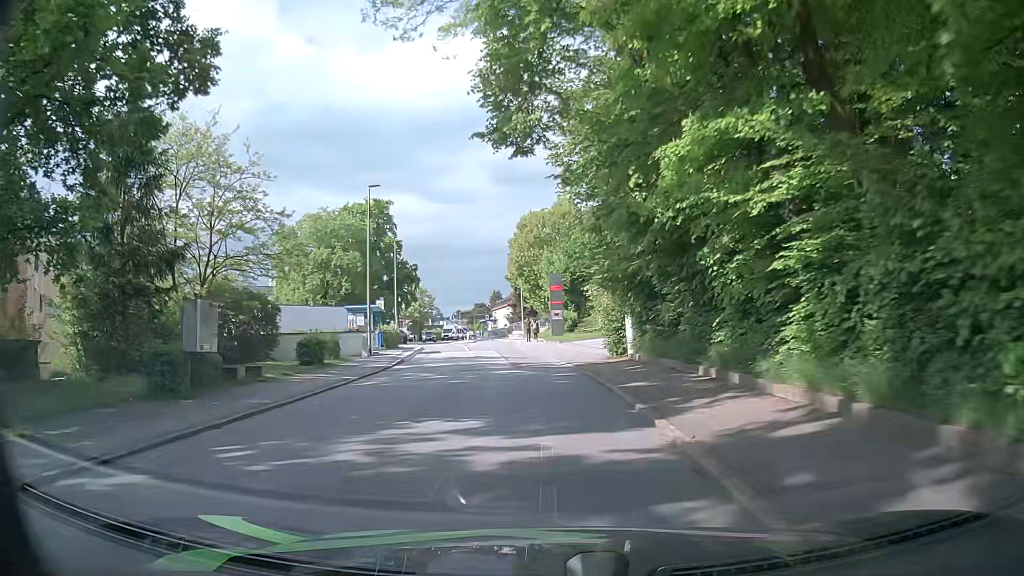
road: residential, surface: asphalt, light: Day
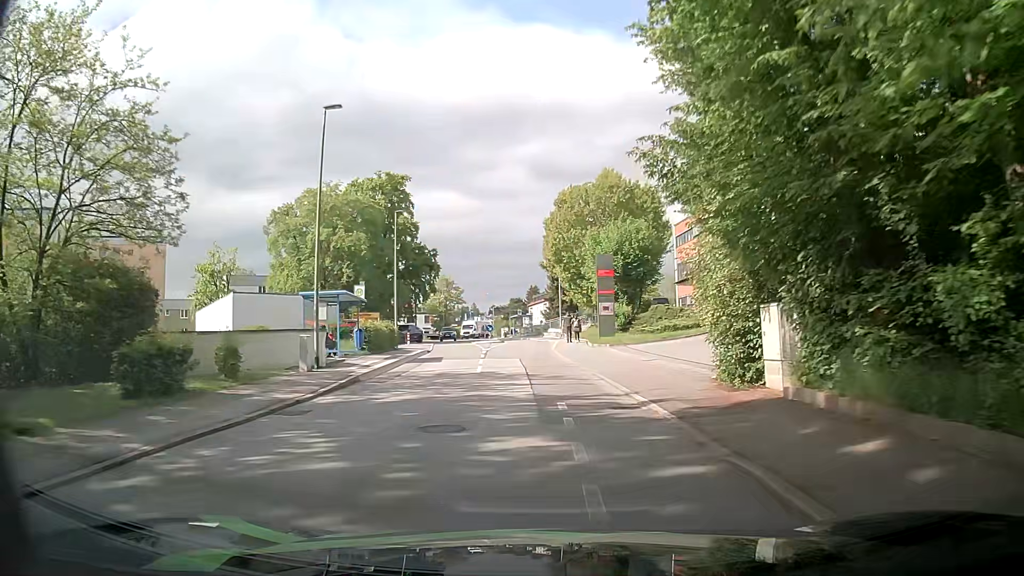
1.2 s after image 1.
(-0.6, +11.8) m; -3°
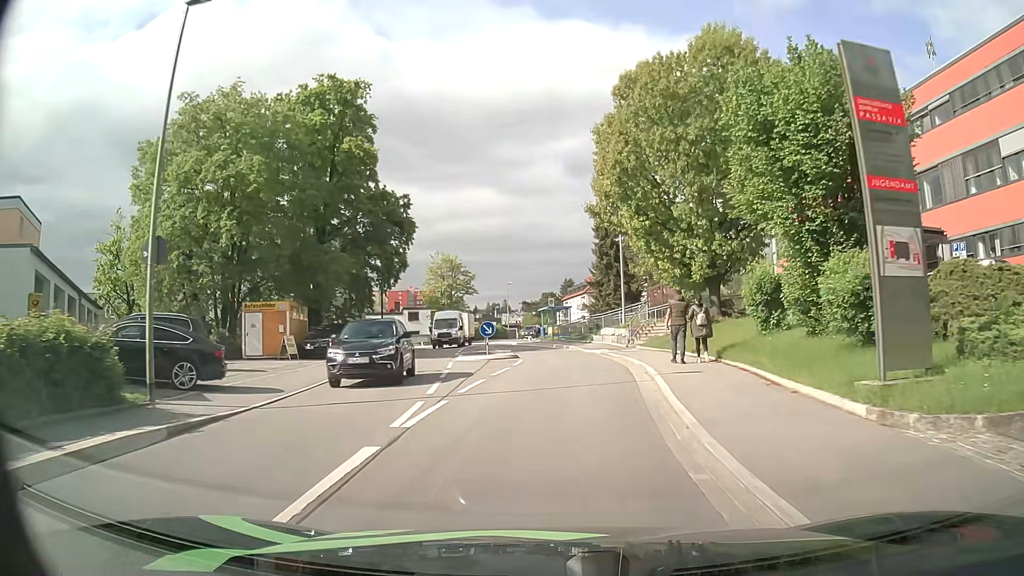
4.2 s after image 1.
(-1.8, +28.1) m; -4°
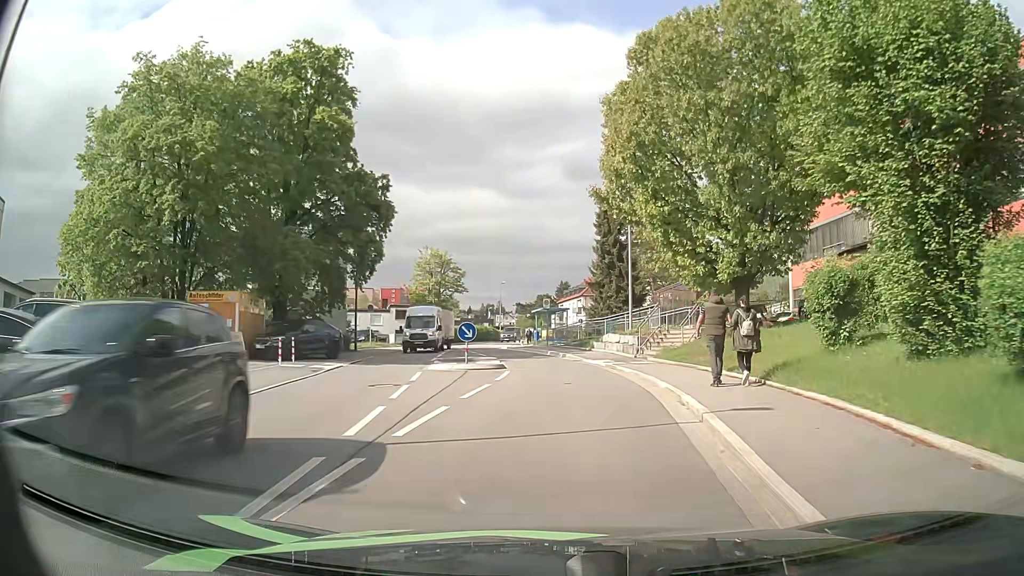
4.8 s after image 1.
(-0.1, +5.1) m; -1°
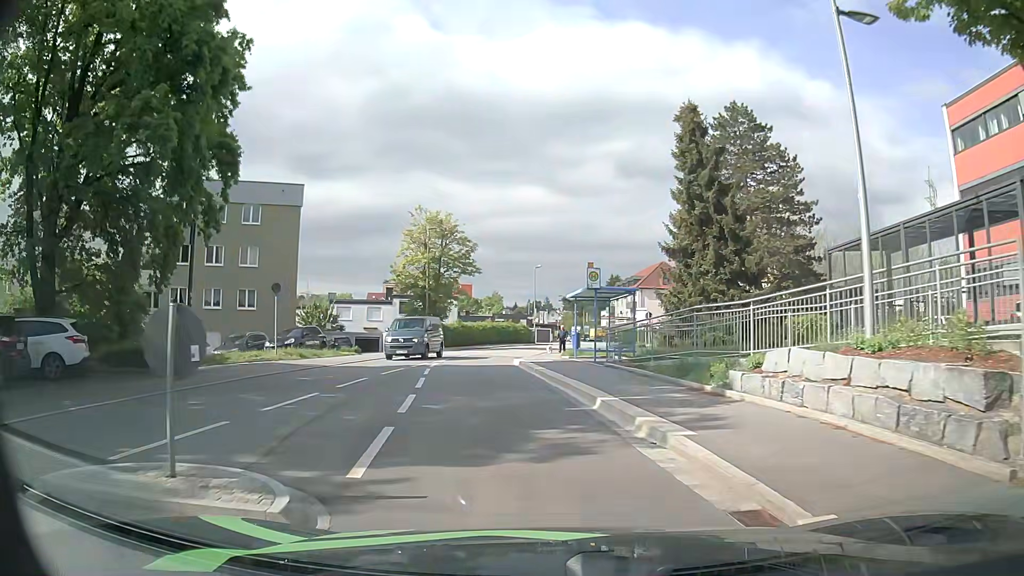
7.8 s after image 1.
(+0.4, +22.0) m; -3°
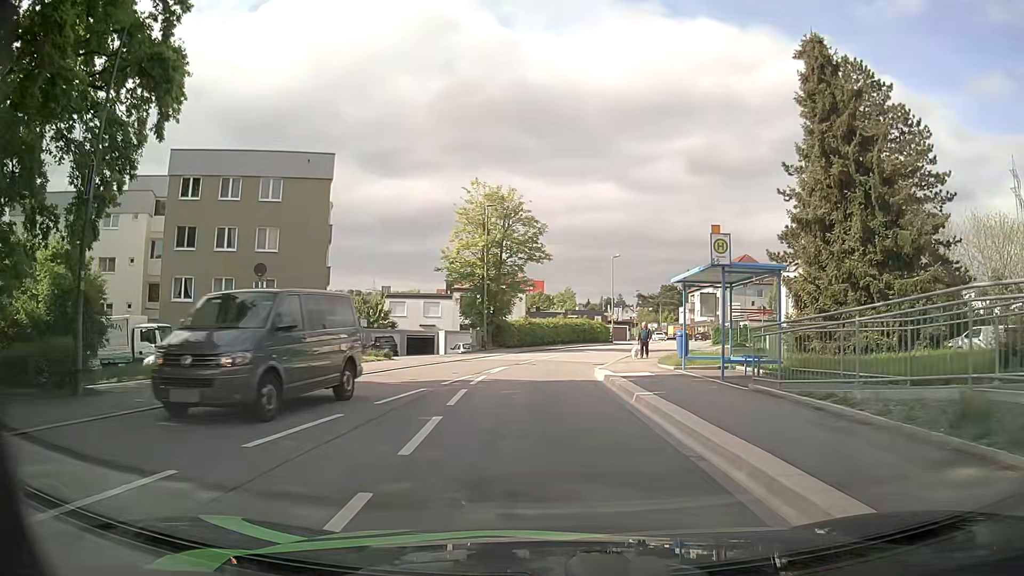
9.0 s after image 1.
(-0.5, +8.1) m; -6°
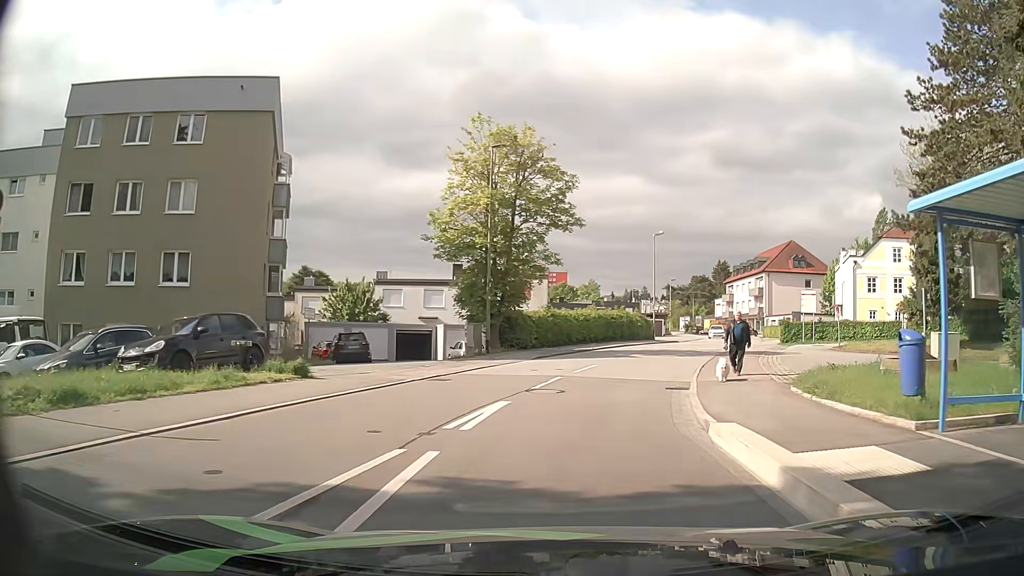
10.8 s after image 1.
(-0.4, +11.8) m; -3°
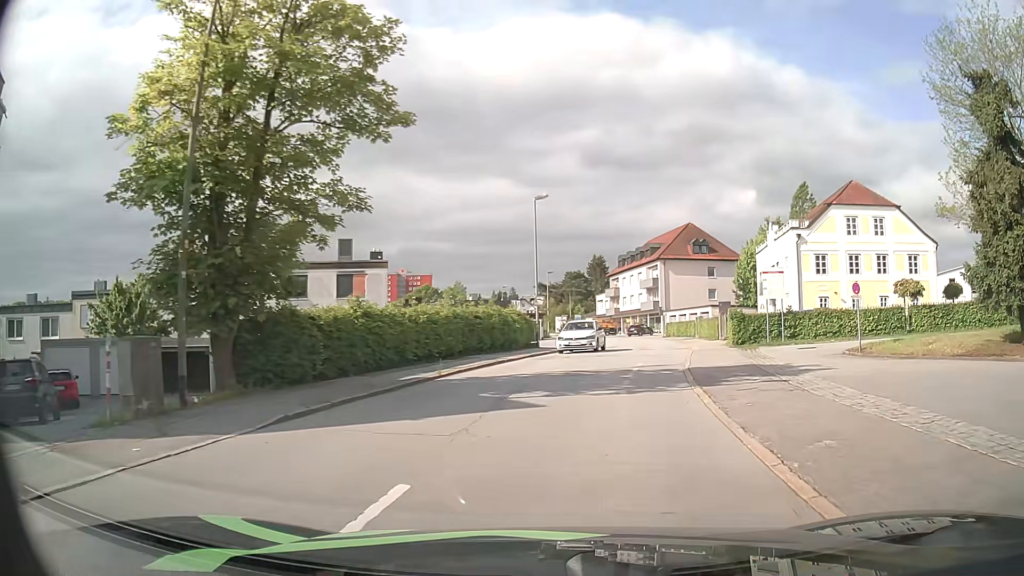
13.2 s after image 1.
(+1.3, +15.6) m; +11°
(+1, +10) (+2, +20) (+4, +30) (+6, +39) (+8, +49) (+9, +59) (+9, +69) (+8, +79) (+6, +89) (+4, +99) m
